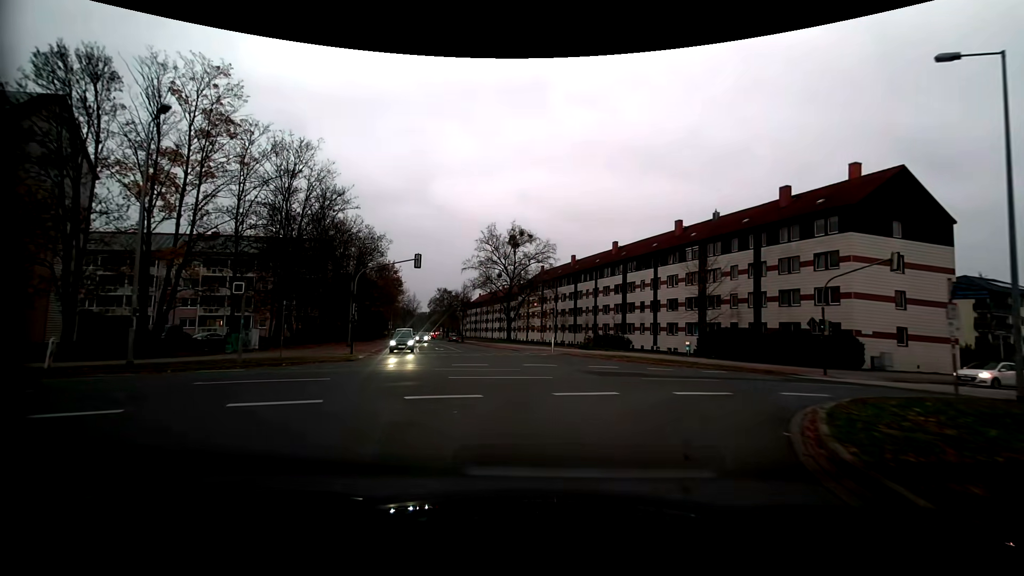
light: Dusk
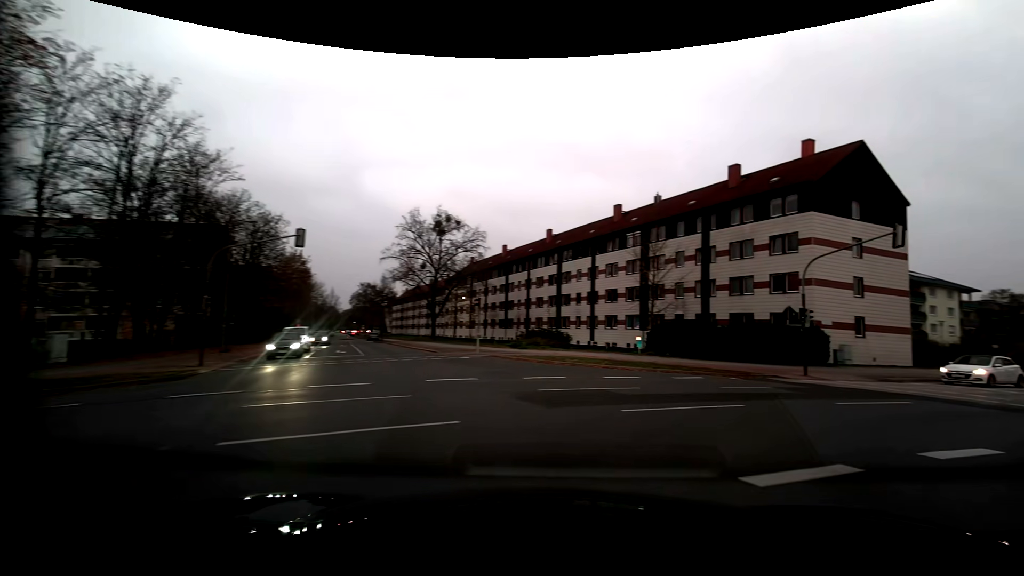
(+0.5, +7.2) m; +9°
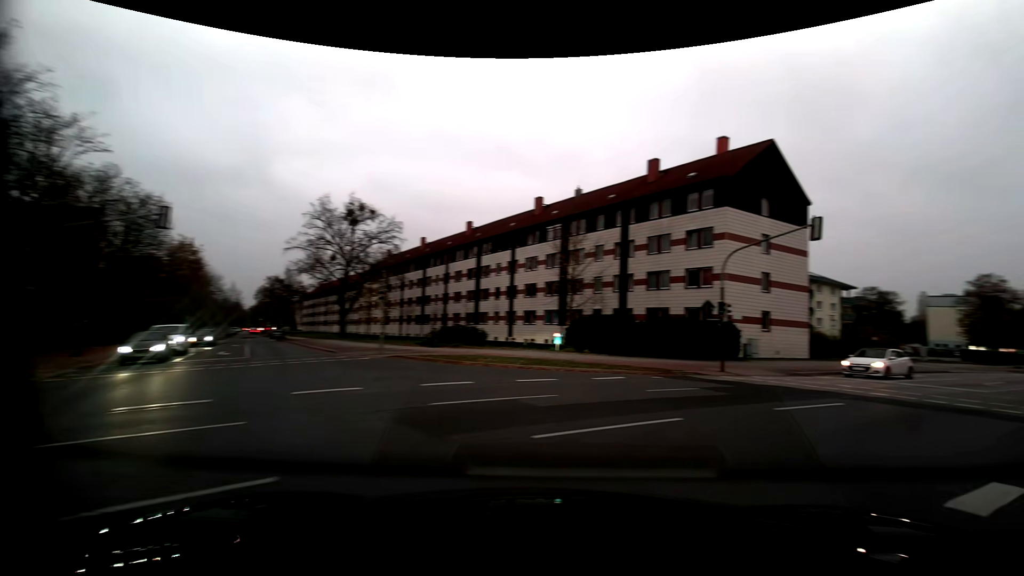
(+0.2, +2.6) m; +9°
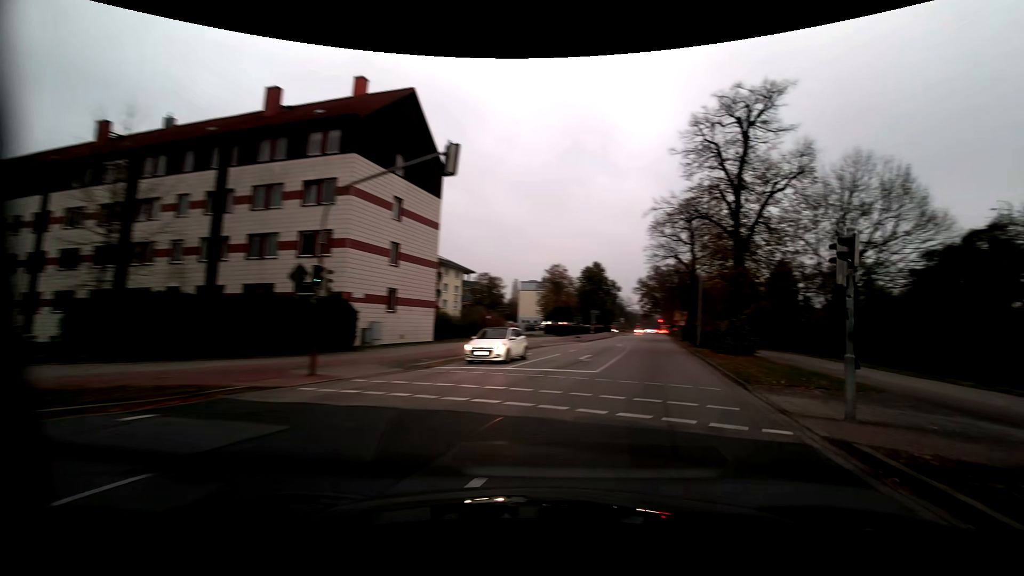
(+3.3, +9.0) m; +38°
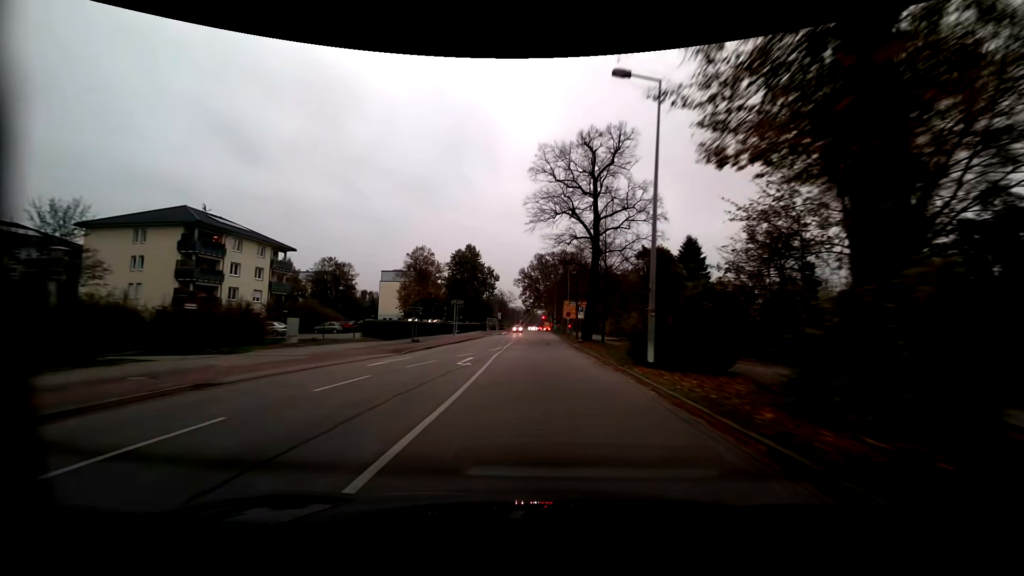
(+5.3, +26.3) m; +12°
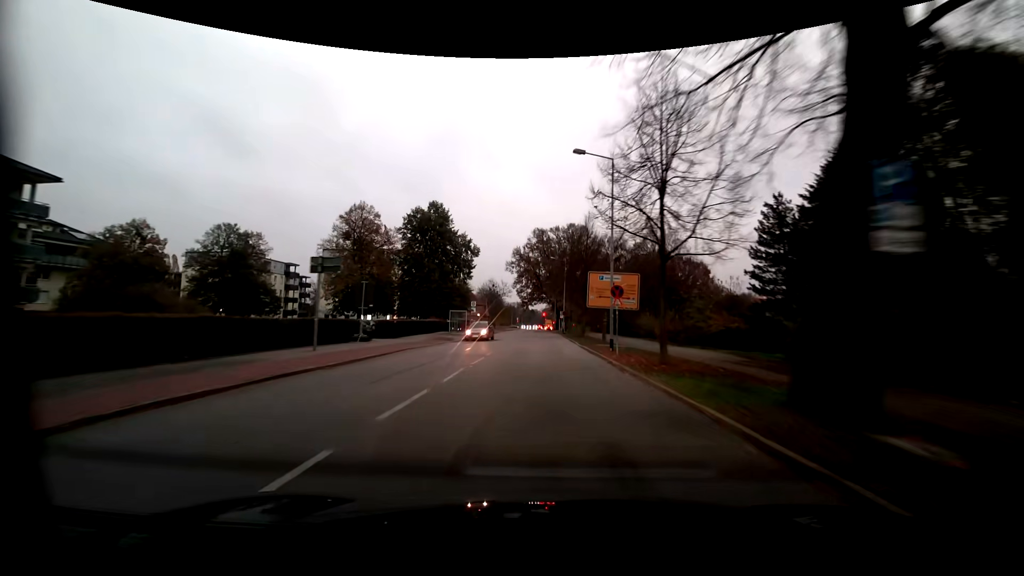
(+0.4, +36.2) m; 0°
